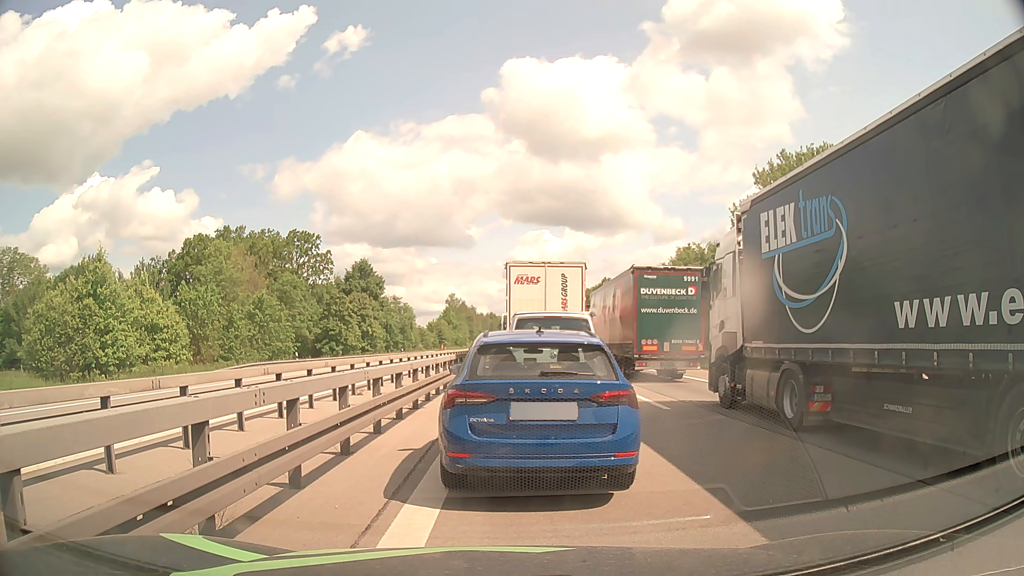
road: motorway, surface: asphalt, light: Day
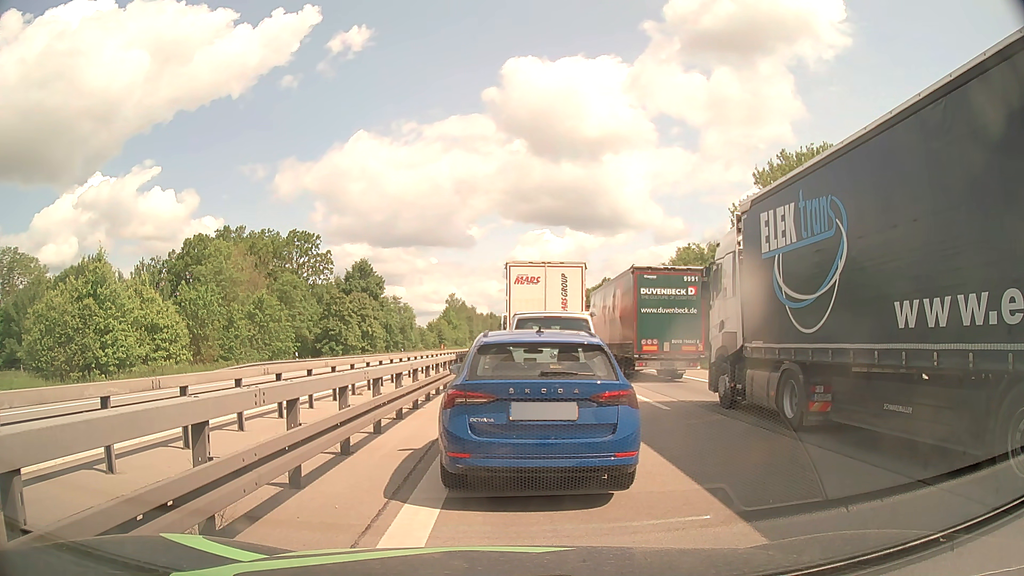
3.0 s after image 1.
(0.0, 0.0) m; 0°
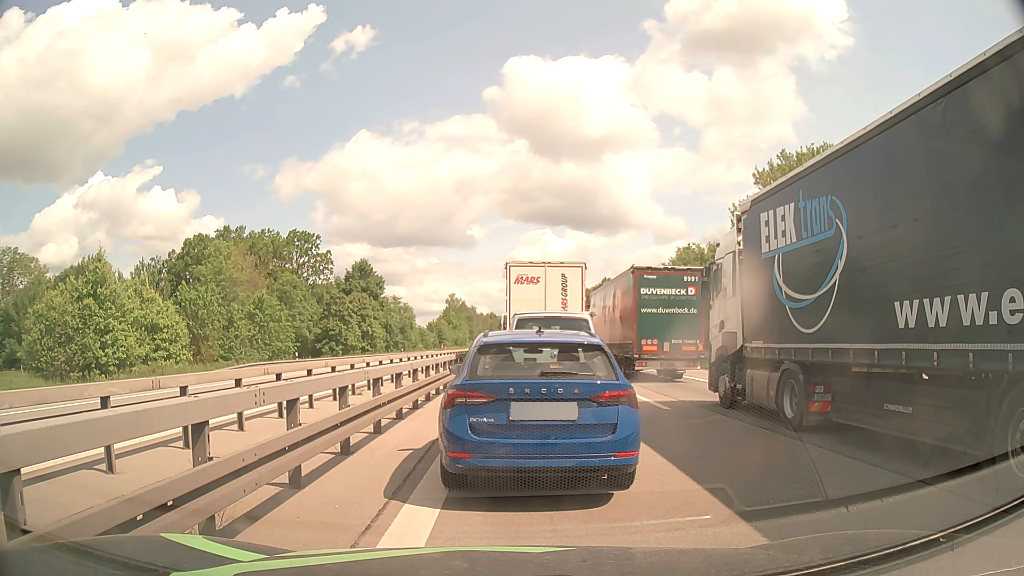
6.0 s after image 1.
(0.0, 0.0) m; 0°
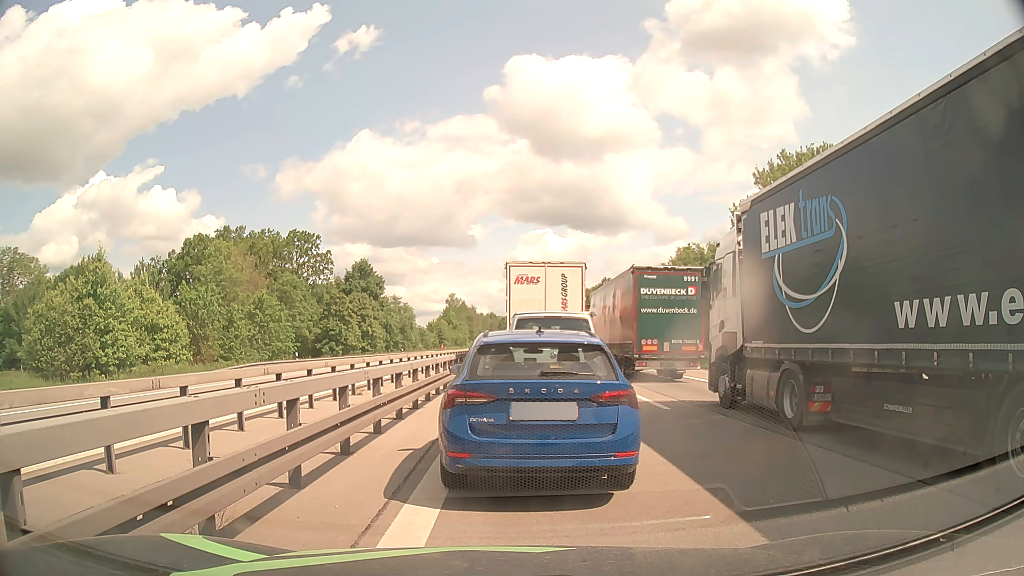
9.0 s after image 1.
(0.0, 0.0) m; 0°
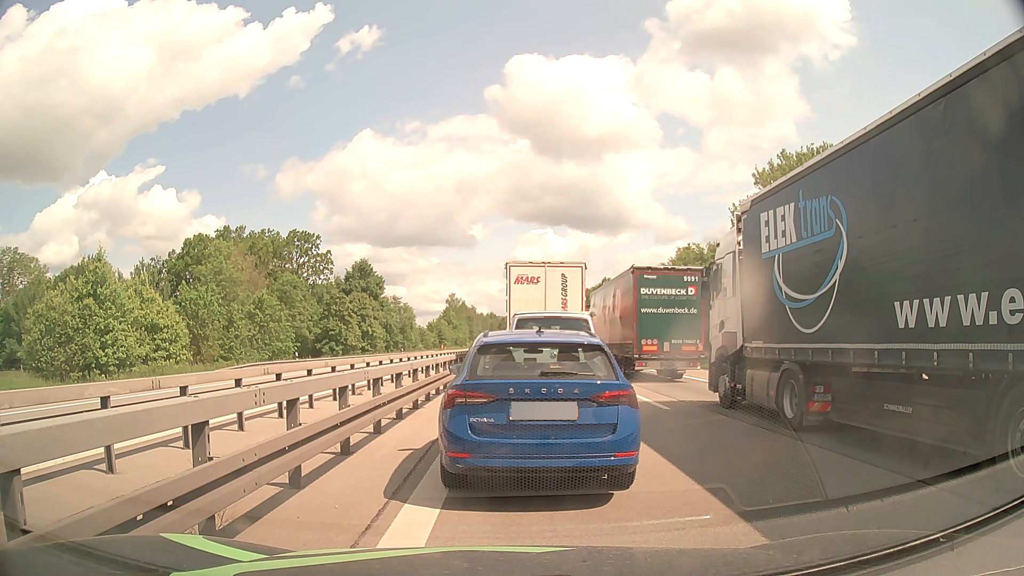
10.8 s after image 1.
(0.0, 0.0) m; 0°
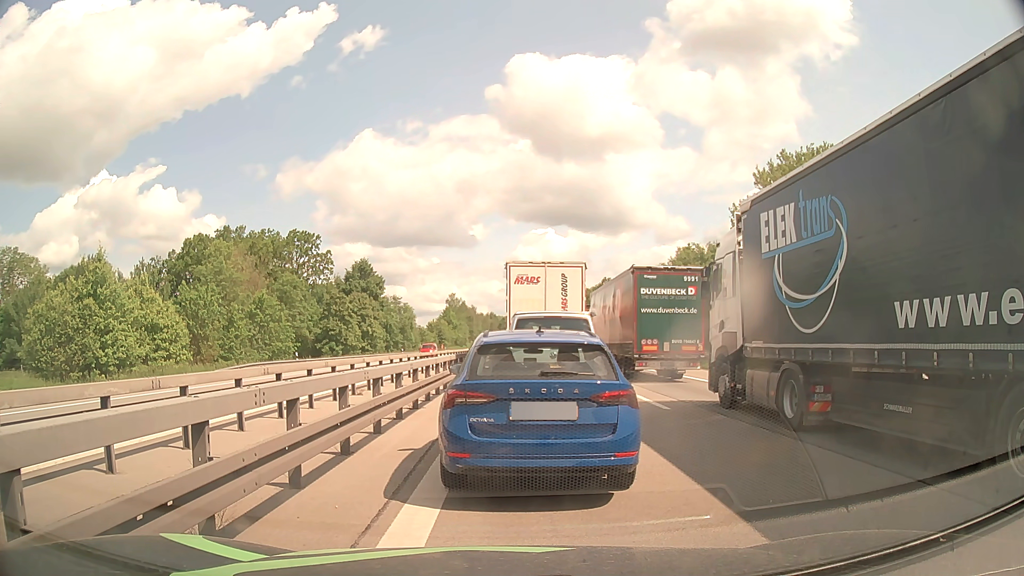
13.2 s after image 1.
(0.0, 0.0) m; 0°
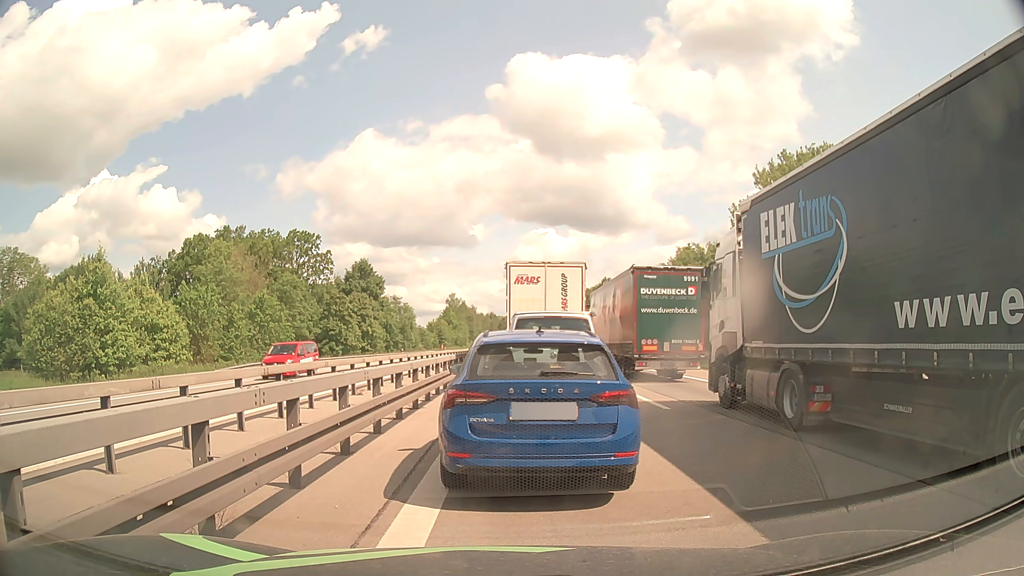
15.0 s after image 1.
(0.0, 0.0) m; 0°
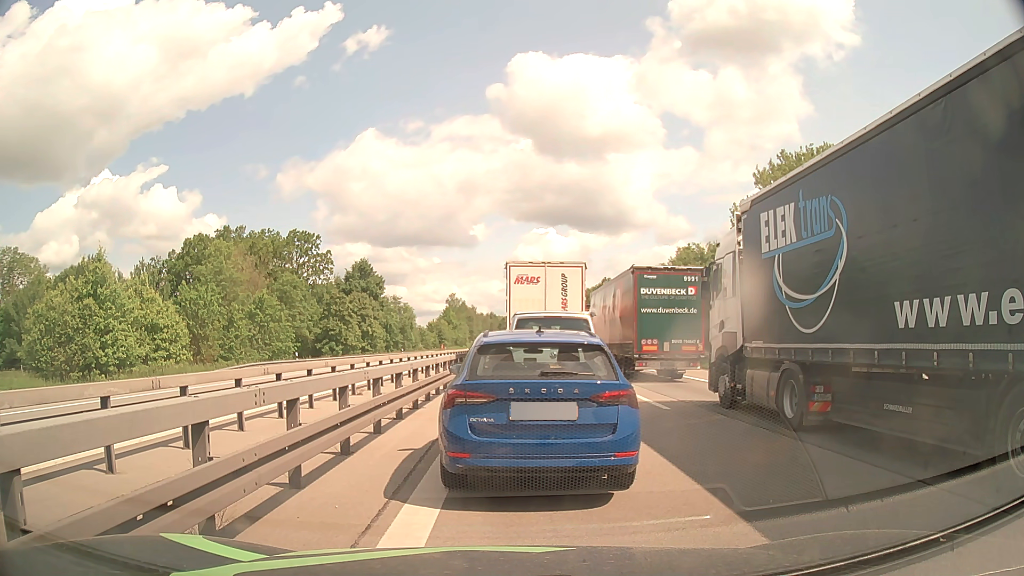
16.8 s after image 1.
(0.0, 0.0) m; 0°
